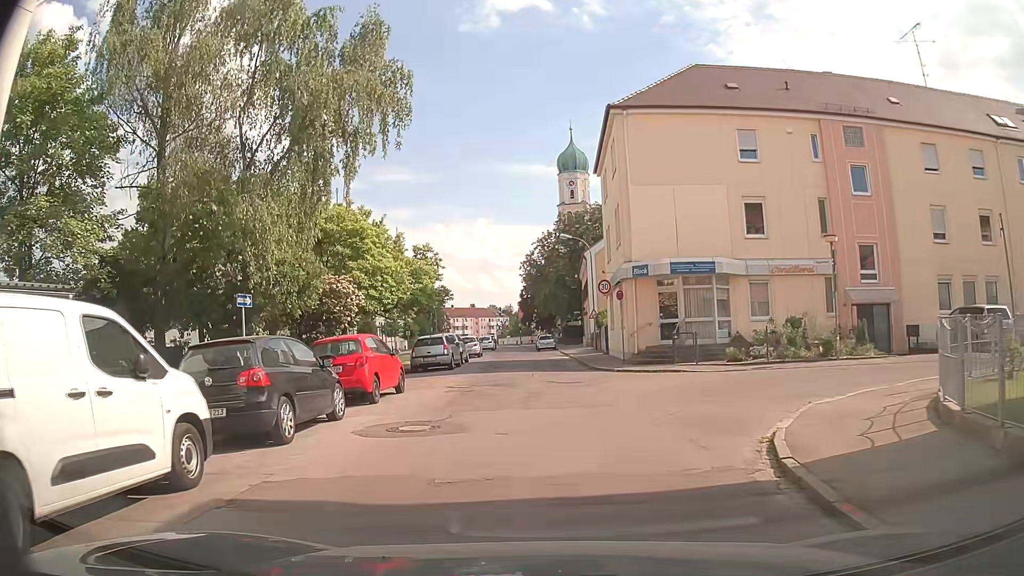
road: tertiary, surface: asphalt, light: Day
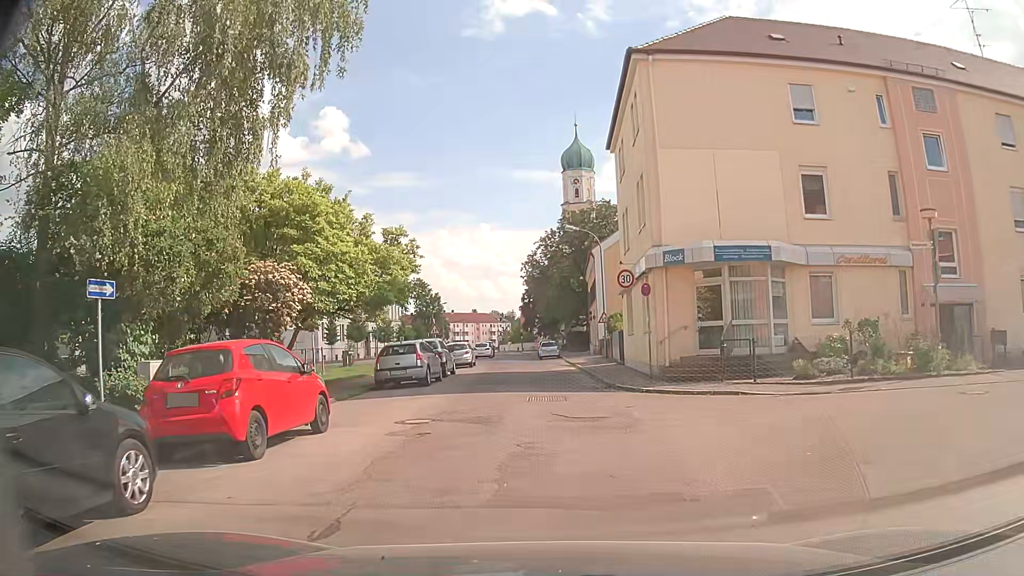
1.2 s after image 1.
(0.0, +6.3) m; +2°
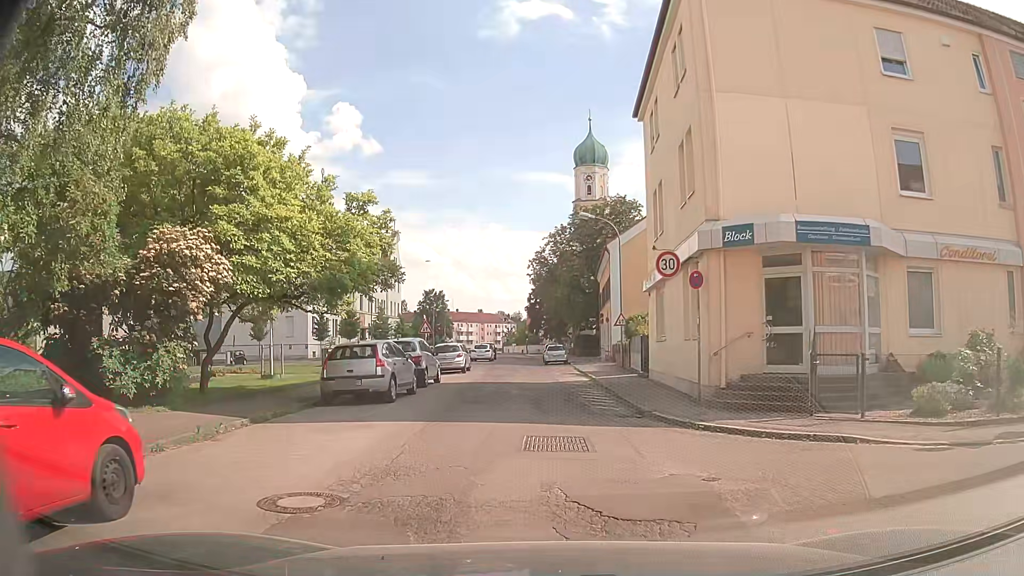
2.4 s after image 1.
(-0.2, +5.8) m; -3°
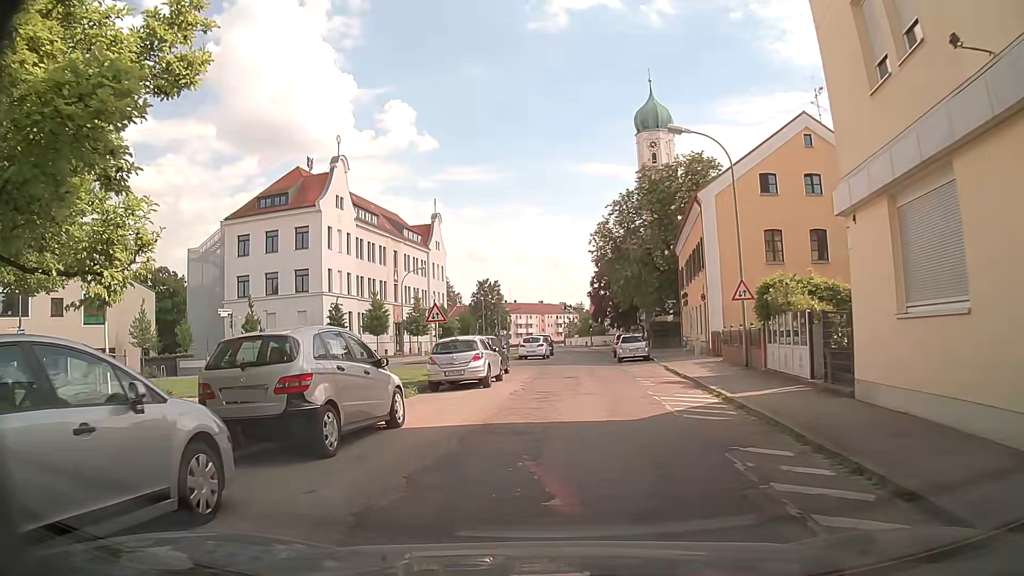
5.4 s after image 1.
(-0.2, +13.8) m; -6°
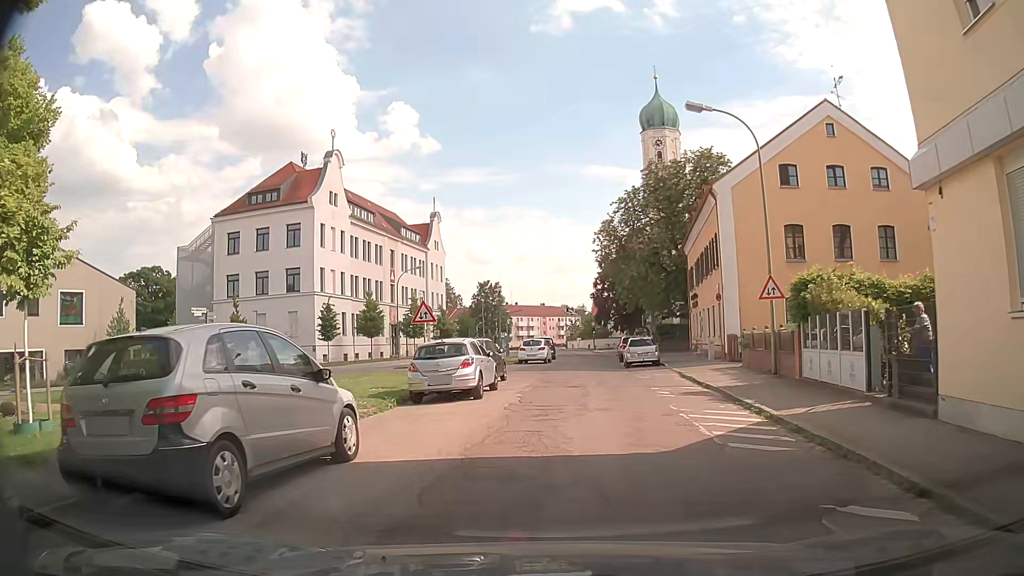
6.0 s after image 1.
(0.0, +2.8) m; +1°
